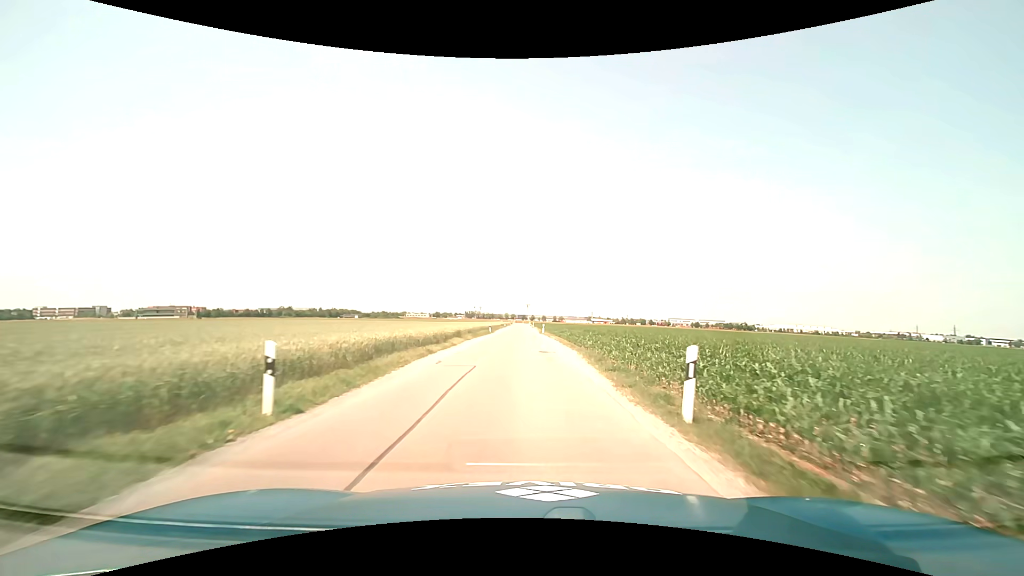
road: unclassified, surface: asphalt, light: Day
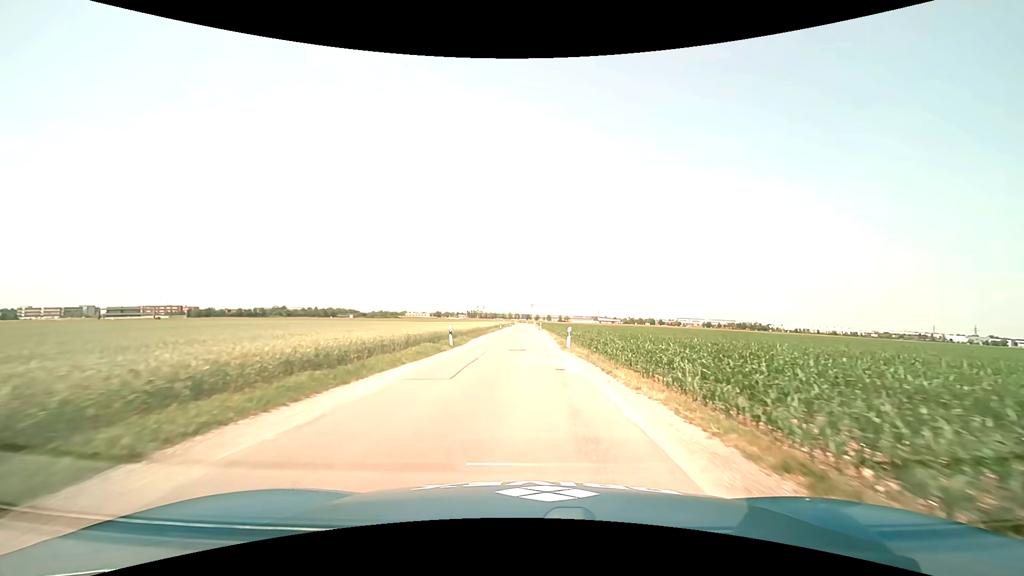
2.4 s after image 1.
(-0.1, +30.1) m; -1°
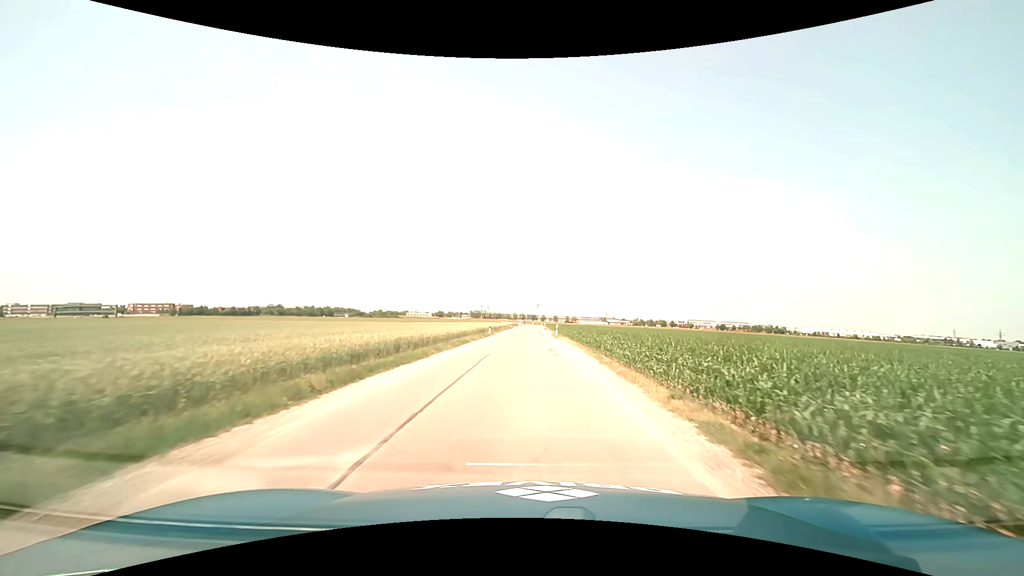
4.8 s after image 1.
(-0.1, +29.8) m; -1°
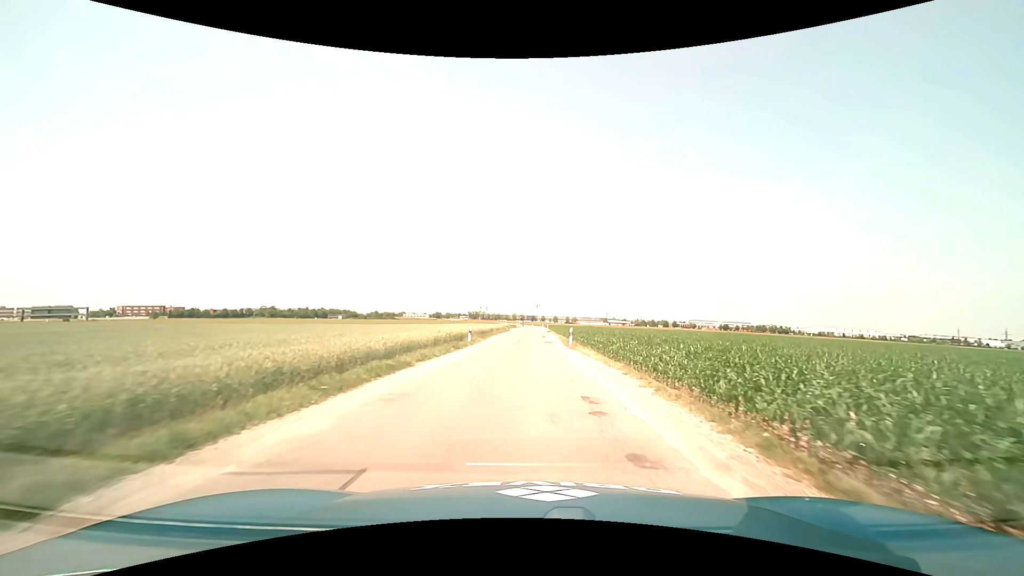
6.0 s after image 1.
(+0.1, +14.8) m; 0°
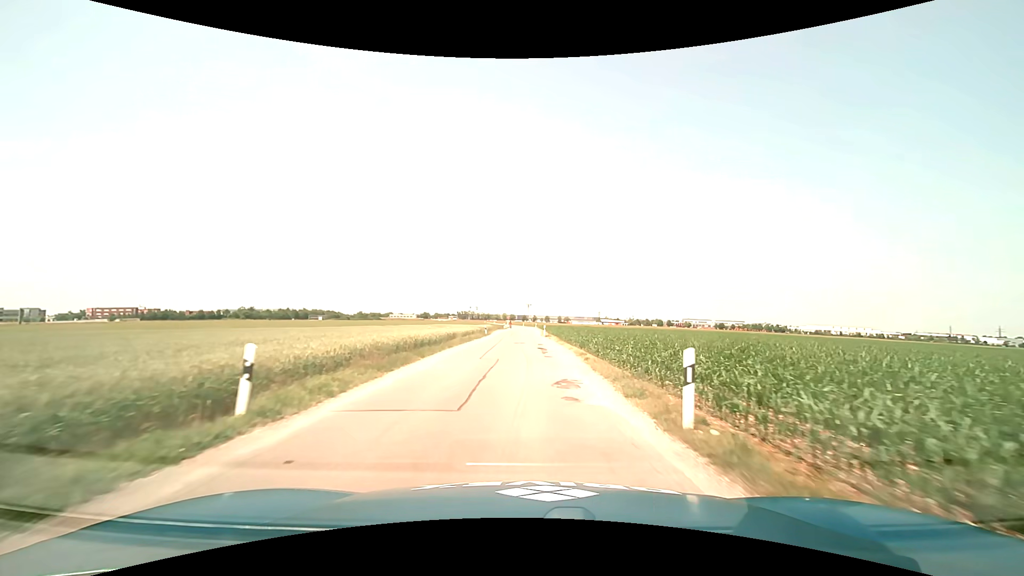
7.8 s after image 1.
(+0.2, +22.4) m; +1°
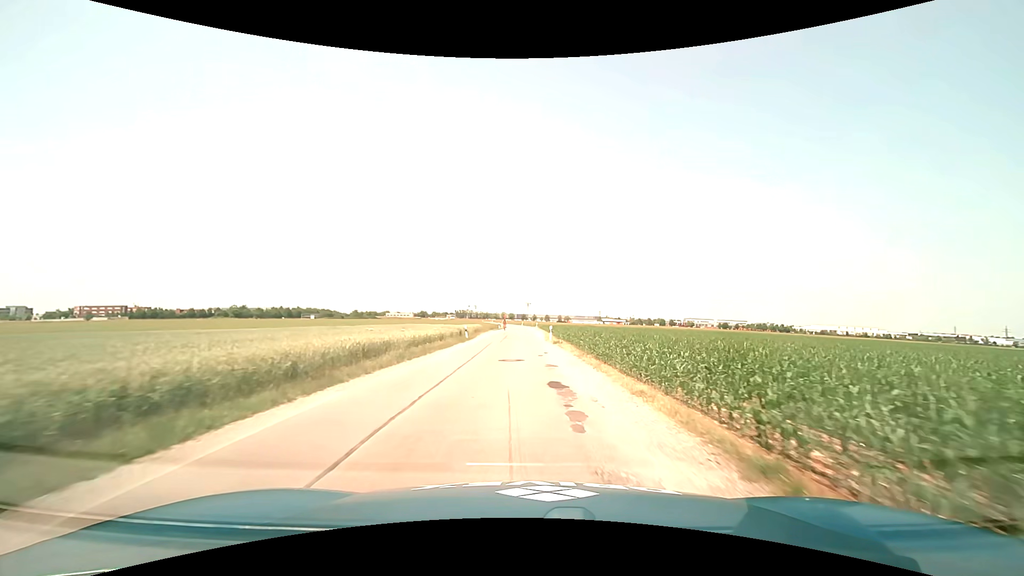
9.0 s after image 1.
(0.0, +15.1) m; 0°
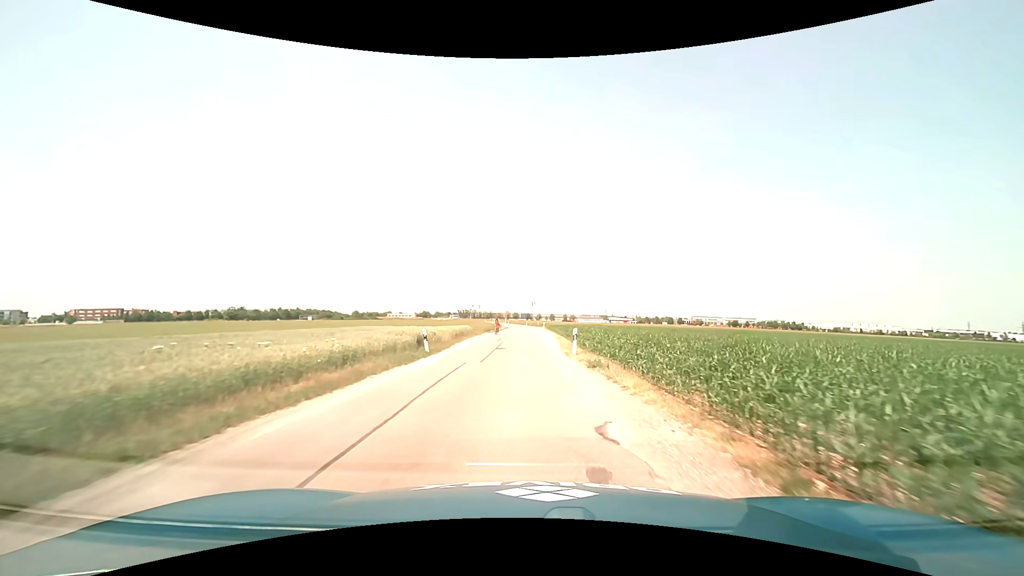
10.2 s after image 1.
(0.0, +15.0) m; 0°
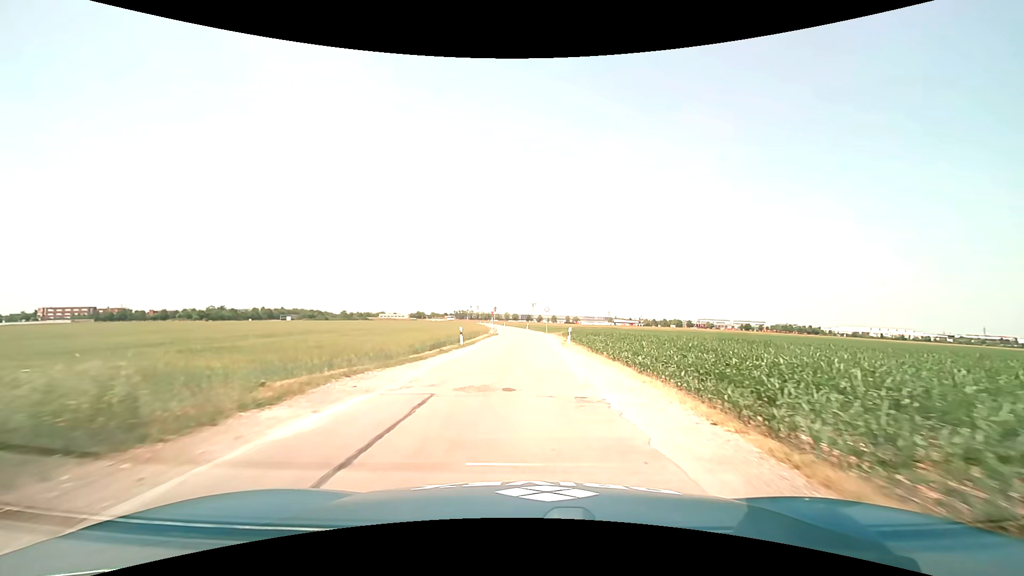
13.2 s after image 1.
(-0.2, +37.4) m; 0°
(0, +10) (0, +20) (0, +30) (0, +40) (0, +50) (0, +60) (0, +70) (-1, +80) (-1, +90) (-2, +100) m
